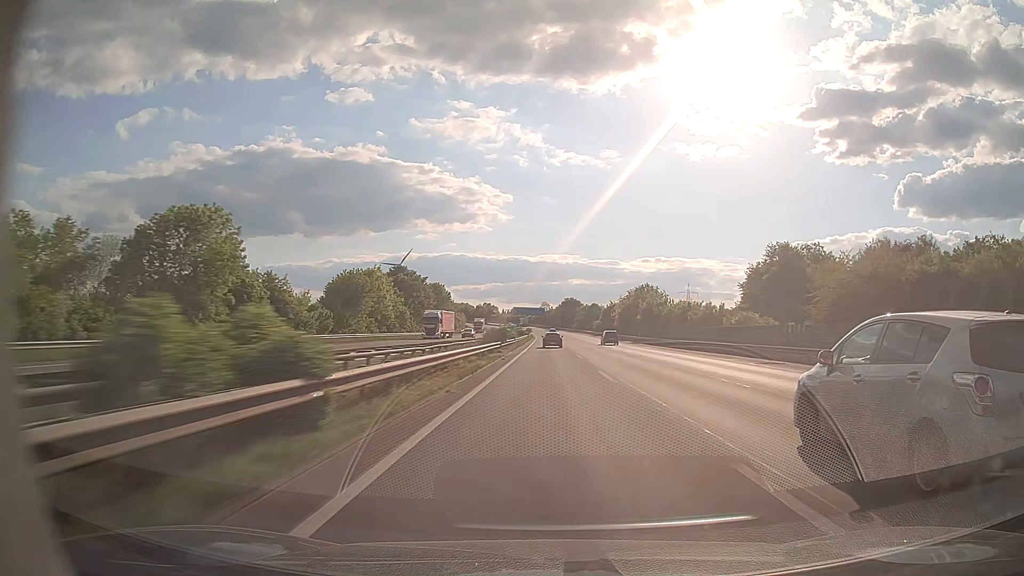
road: motorway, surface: asphalt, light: Day
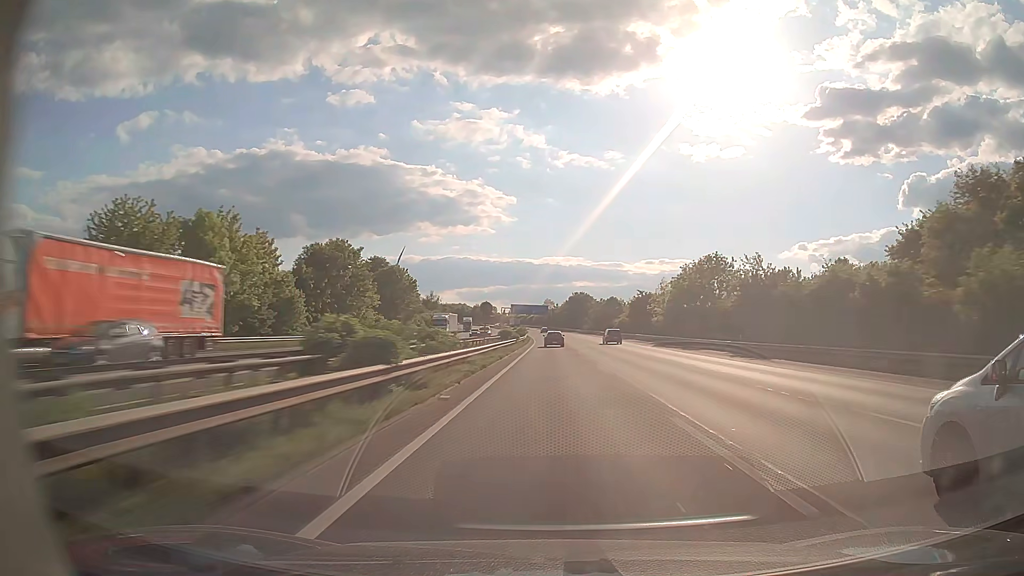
(-0.1, +50.1) m; 0°
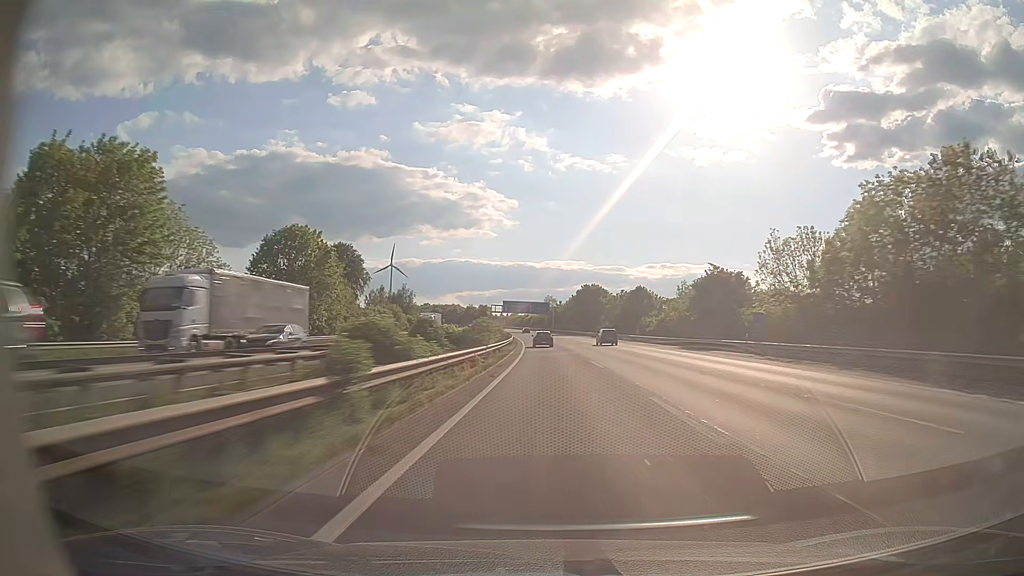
(-0.1, +49.9) m; 0°
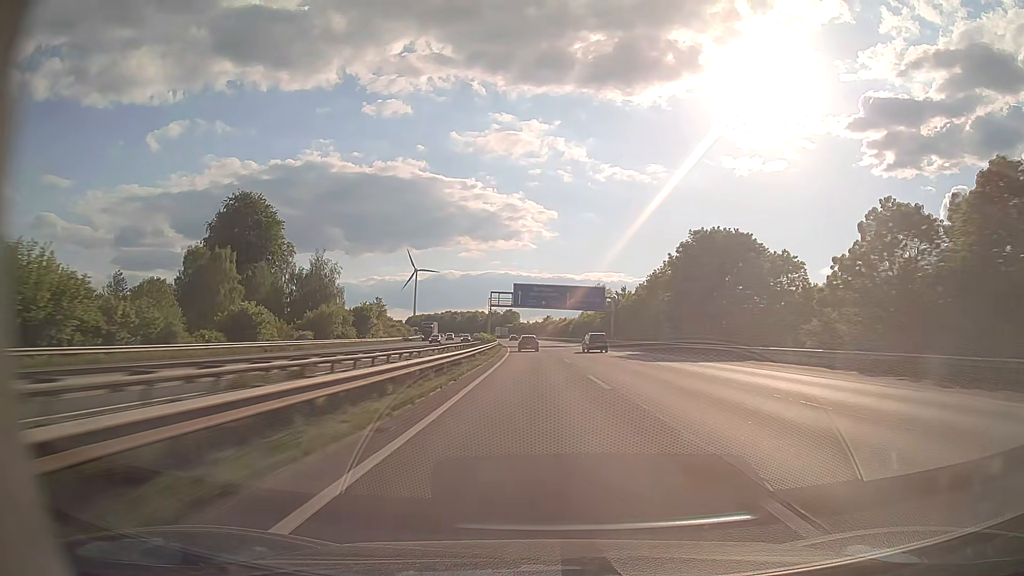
(-1.9, +98.8) m; -3°
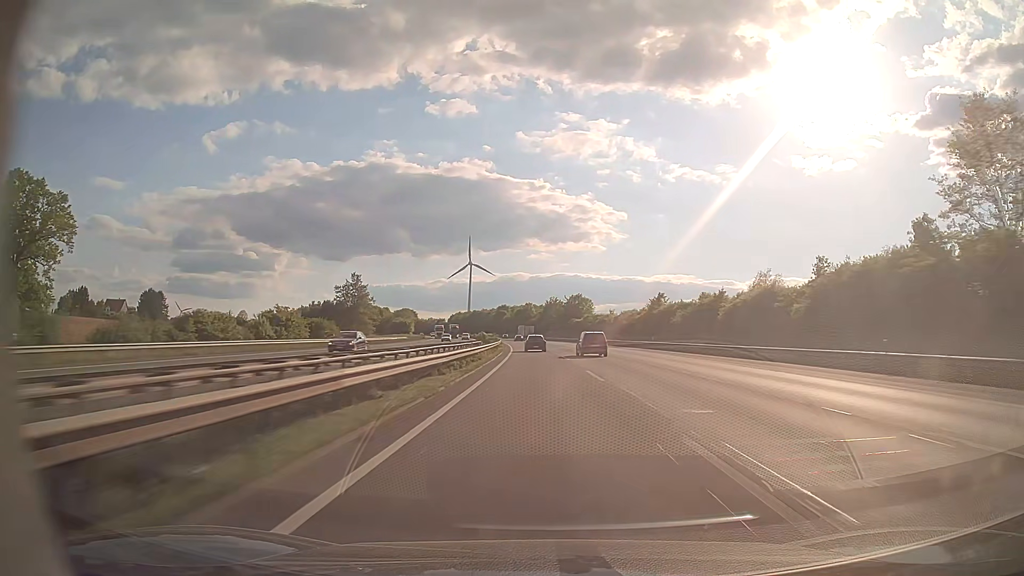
(-6.7, +122.3) m; -6°
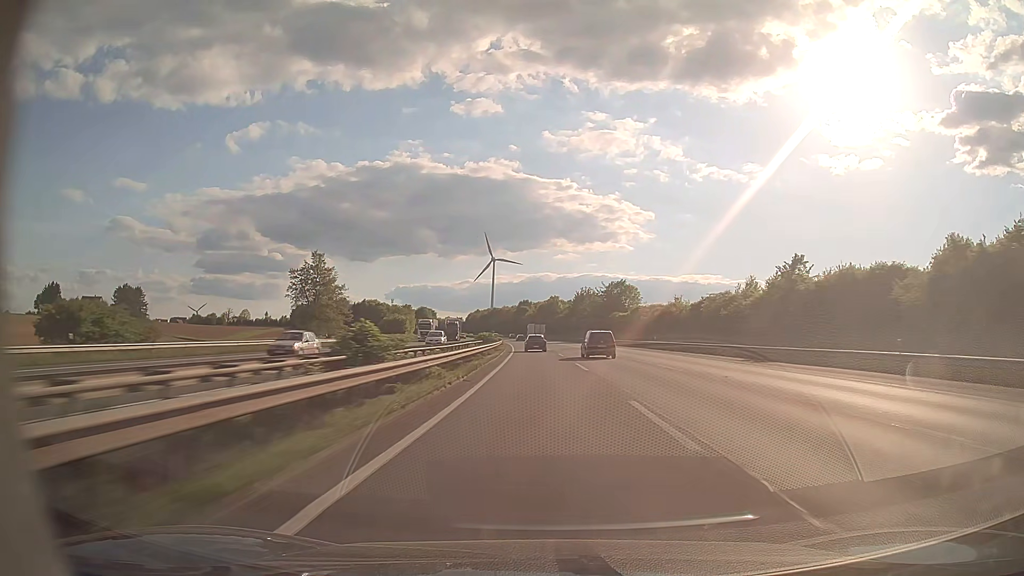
(-1.1, +48.6) m; -2°
(0, +10) (0, +20) (0, +30) (-1, +40) (-1, +50) (-1, +60) (-2, +70) (-3, +80) (-3, +90) (-4, +100) m
